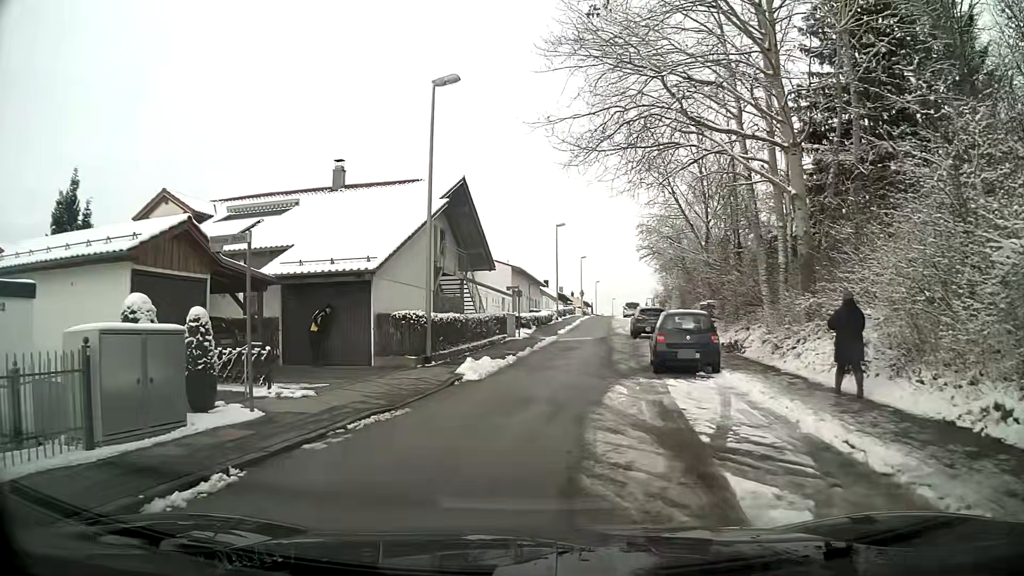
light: Day
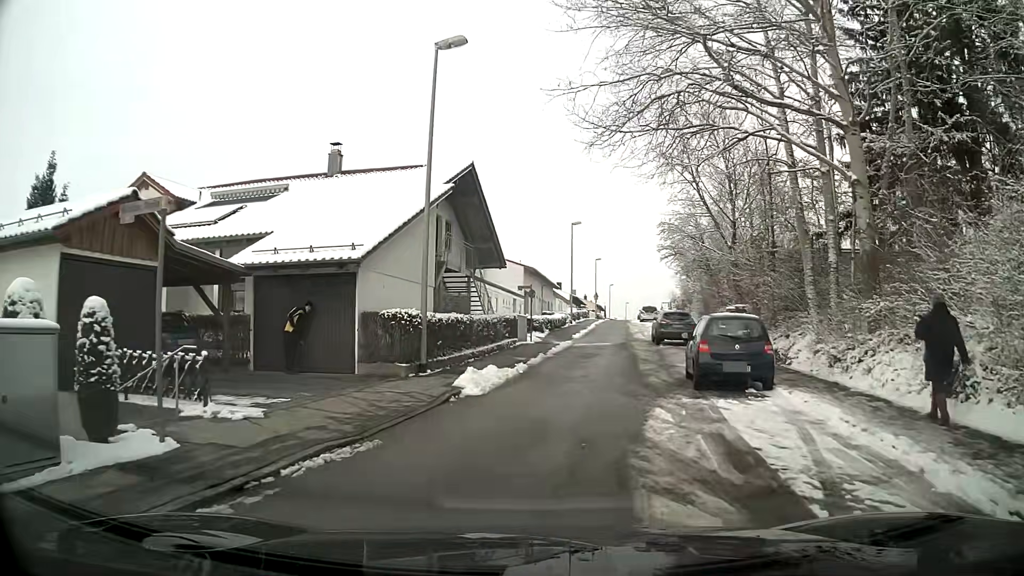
(0.0, +3.0) m; 0°
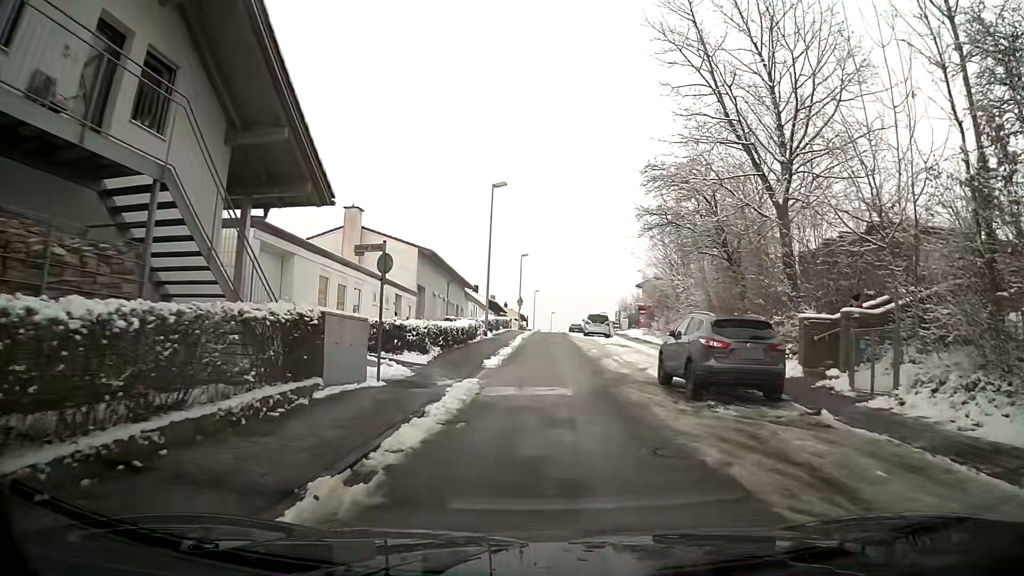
(+1.3, +18.7) m; +7°
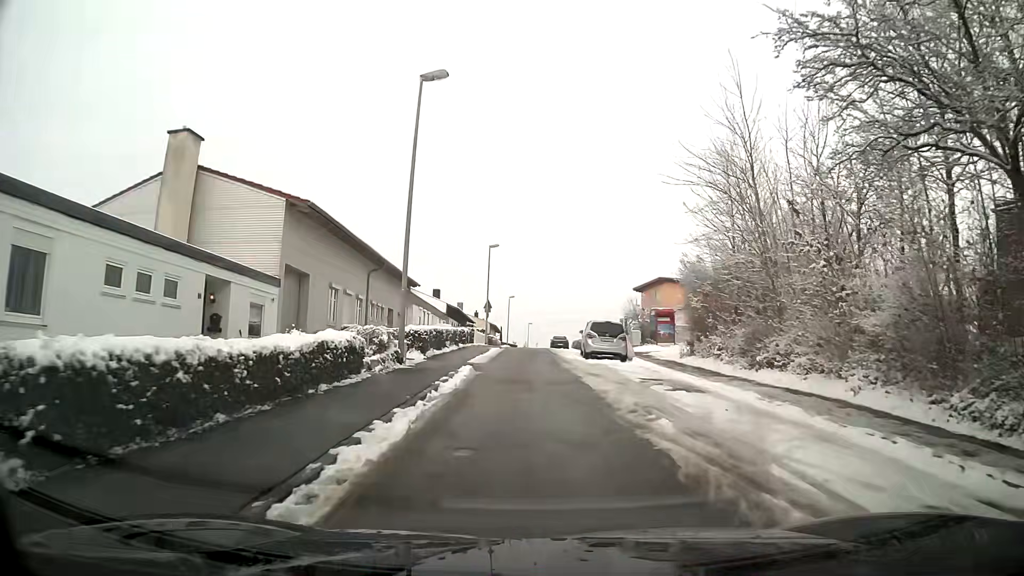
(+0.3, +17.6) m; +1°
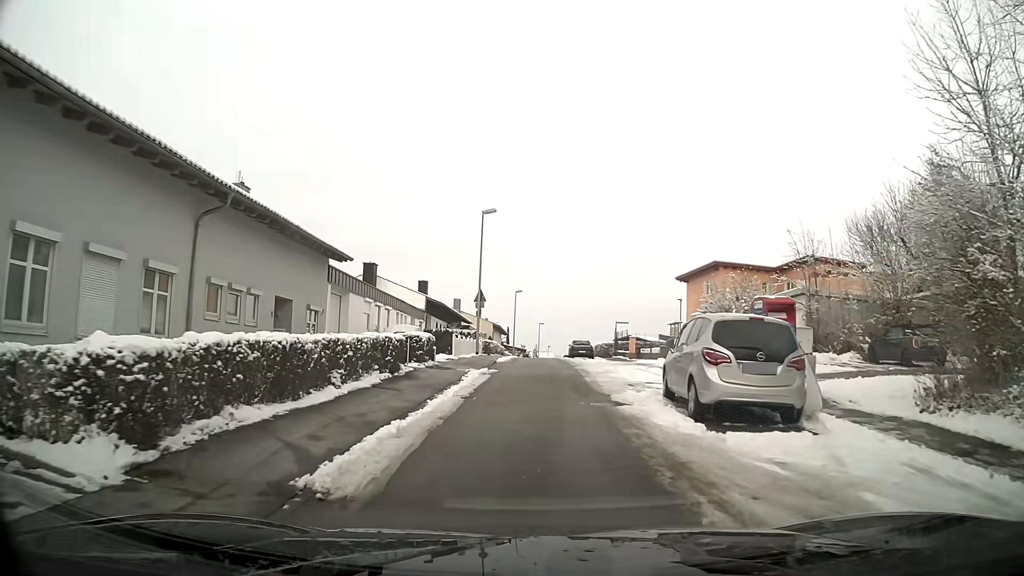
(-0.1, +17.2) m; 0°
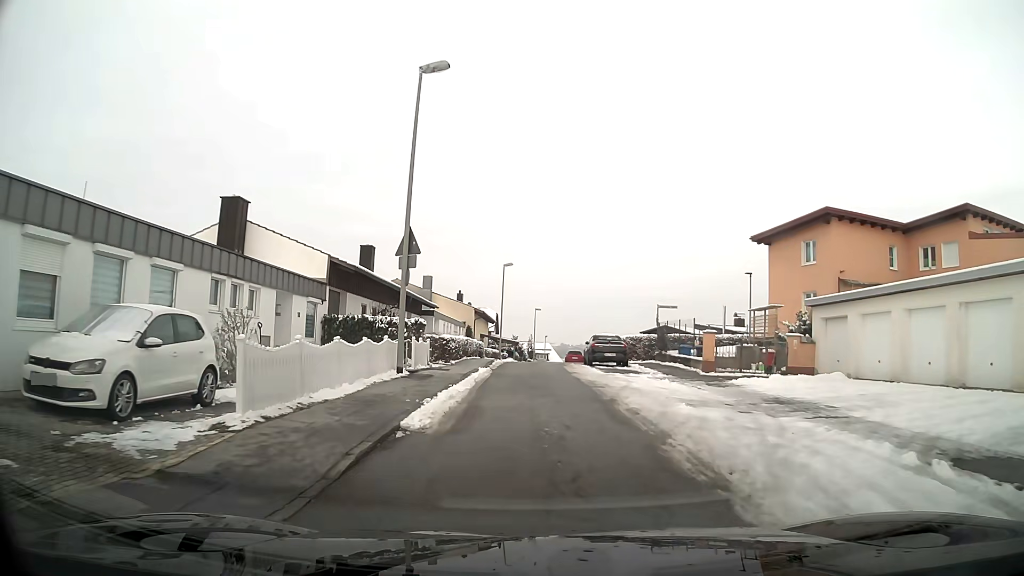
(0.0, +20.6) m; +1°
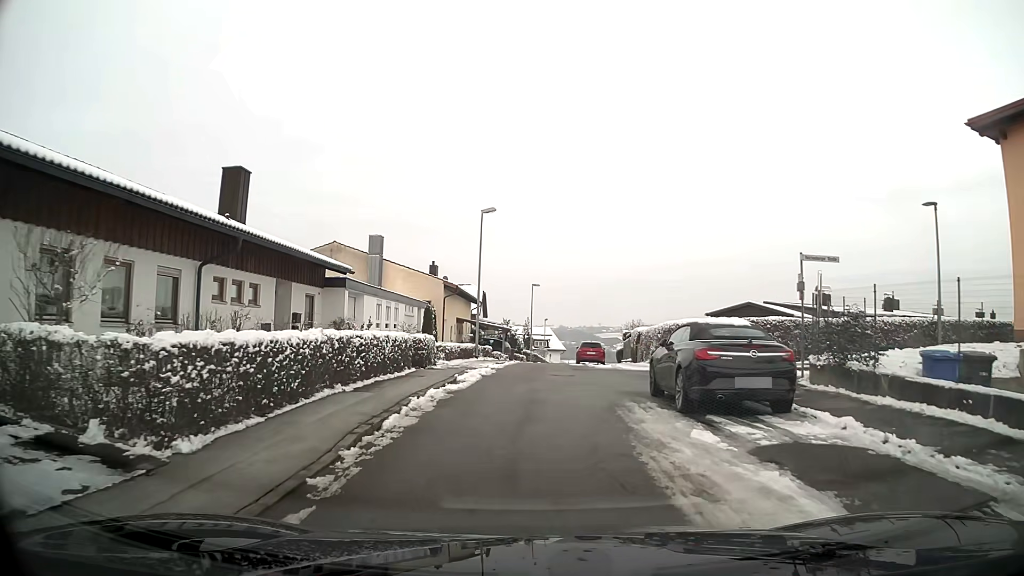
(+0.1, +20.1) m; -1°
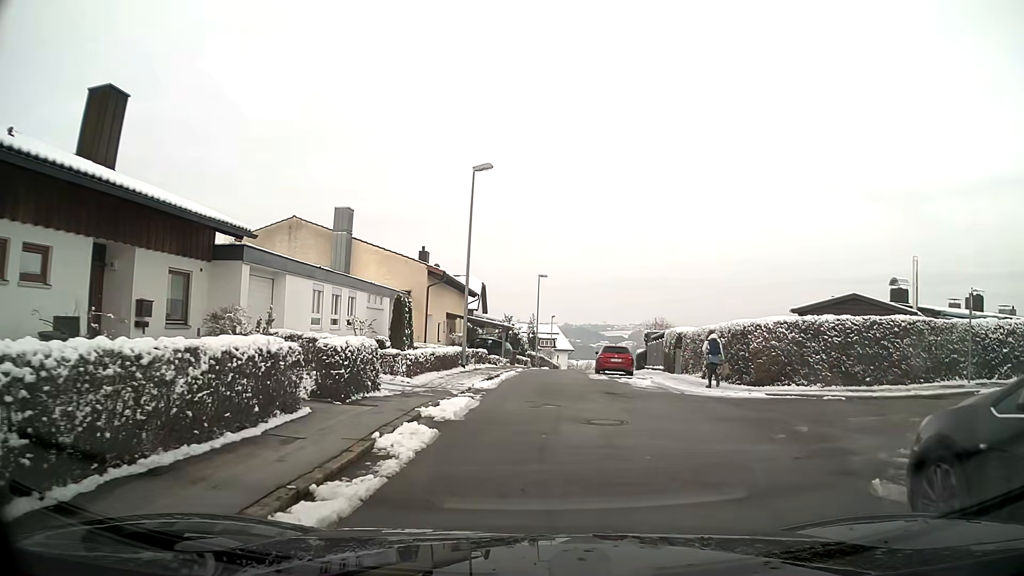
(0.0, +9.5) m; +1°
(+2, +9) (+12, +12) (+22, +14) (+31, +16) (+41, +18) (+51, +19) (+61, +20) (+71, +21) (+81, +22) (+91, +22) m
